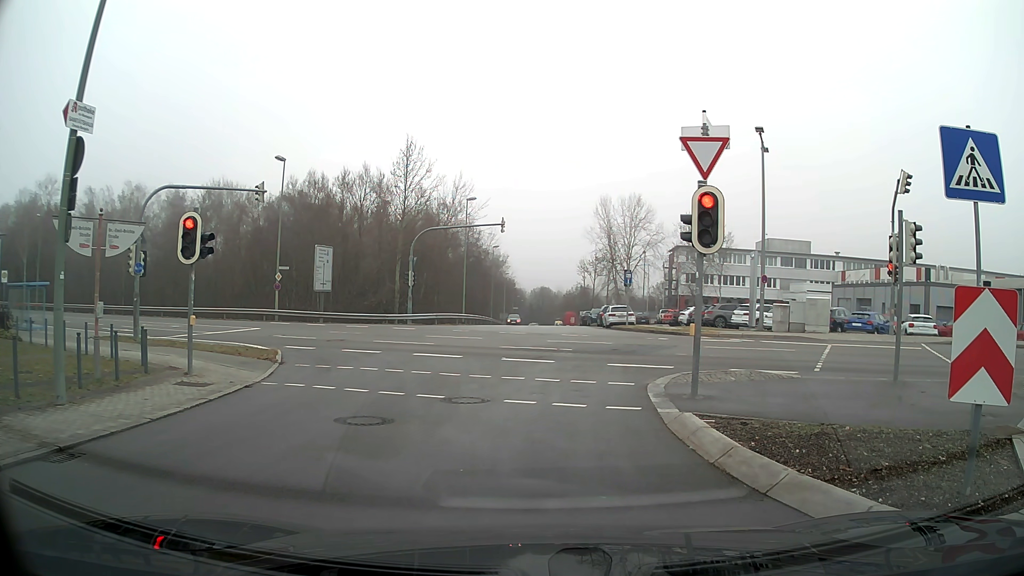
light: Day
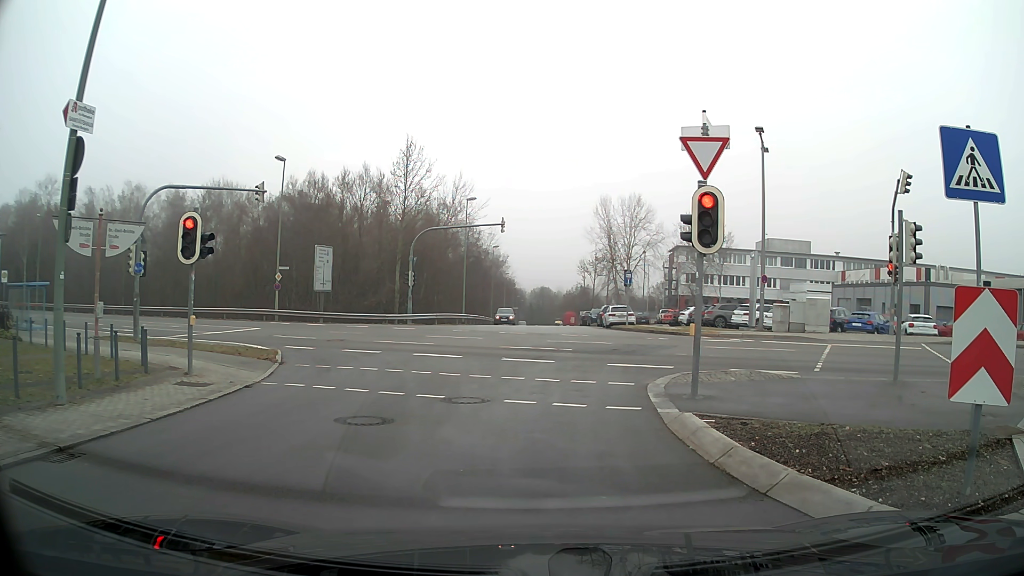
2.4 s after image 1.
(0.0, 0.0) m; 0°
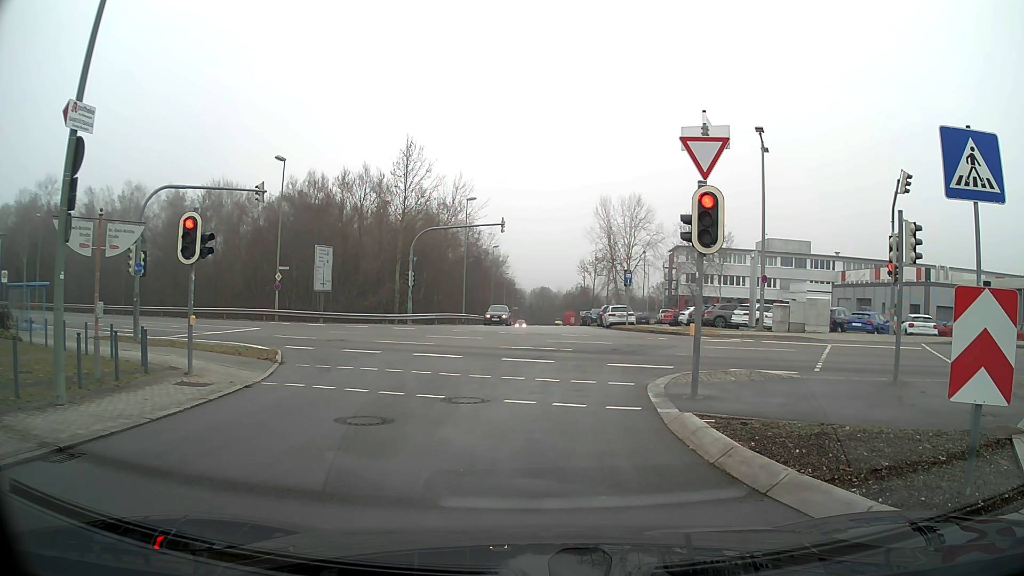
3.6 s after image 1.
(0.0, 0.0) m; 0°
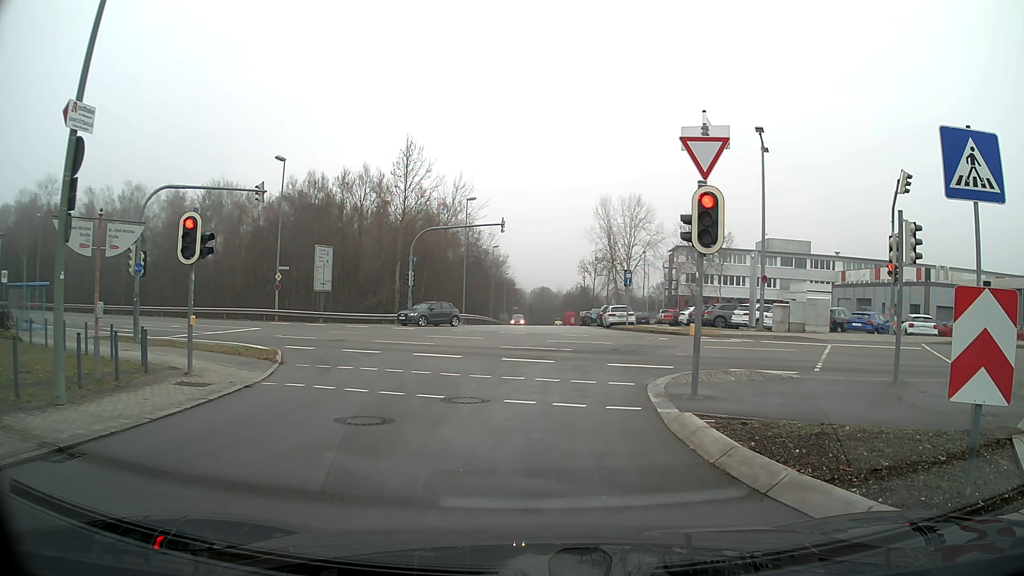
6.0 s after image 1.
(0.0, 0.0) m; 0°
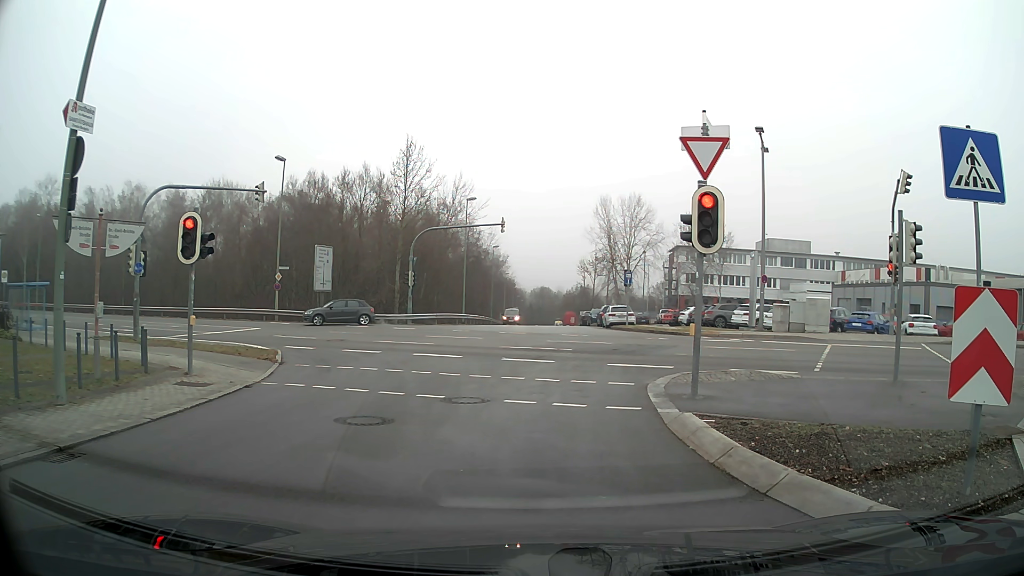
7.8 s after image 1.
(0.0, 0.0) m; 0°
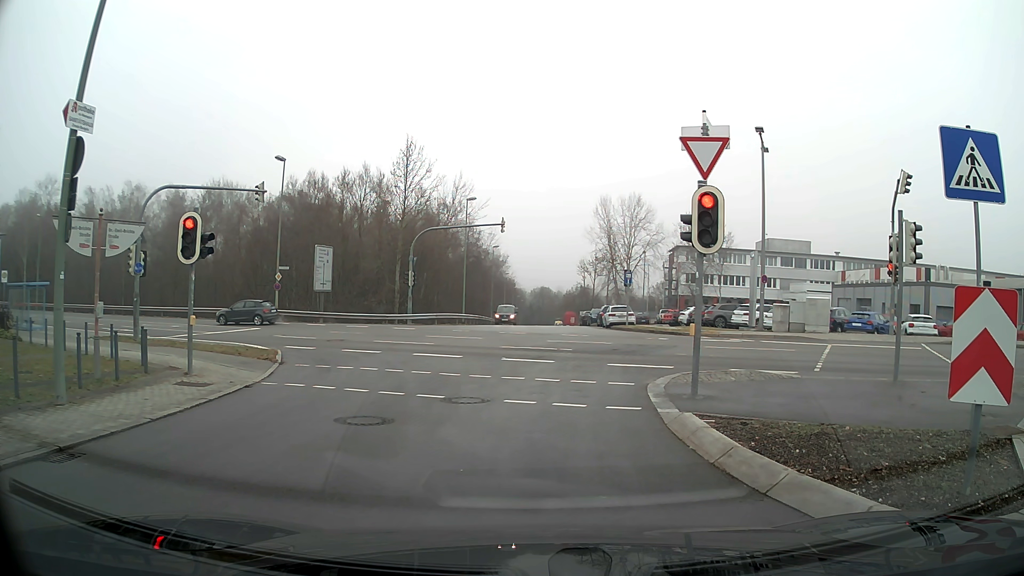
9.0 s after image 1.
(0.0, 0.0) m; 0°
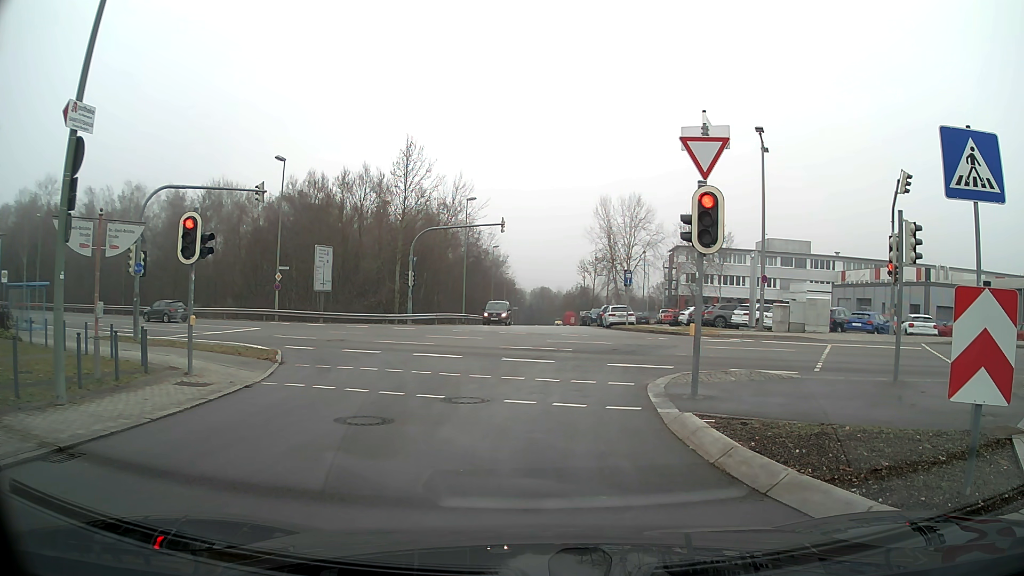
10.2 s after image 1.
(0.0, 0.0) m; 0°
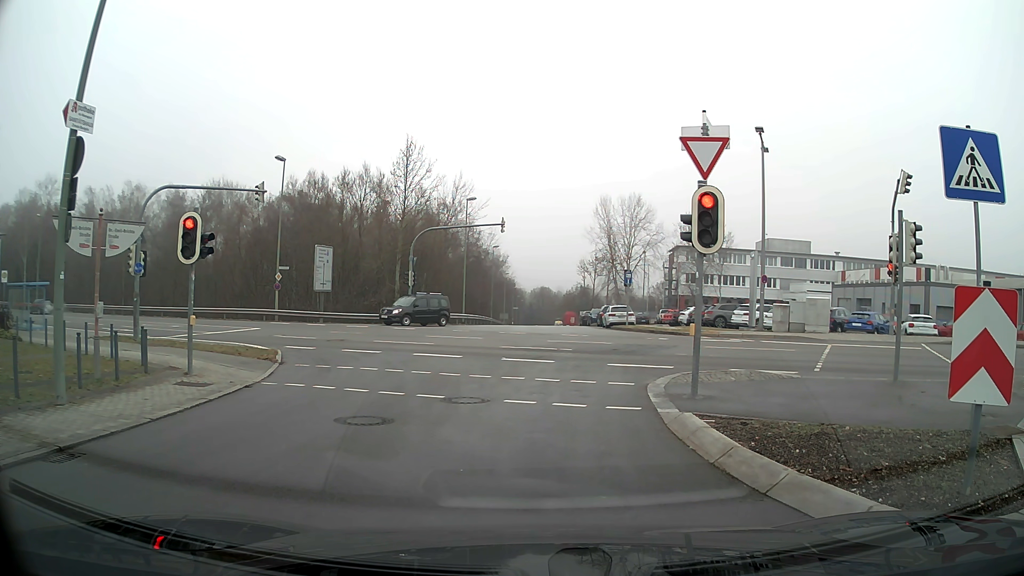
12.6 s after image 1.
(0.0, 0.0) m; 0°
(0, +10) (-1, +20) (-6, +29) (-14, +35) (-22, +39) (-32, +43) (-41, +47) (-50, +51) (-60, +54) (-69, +57) m
